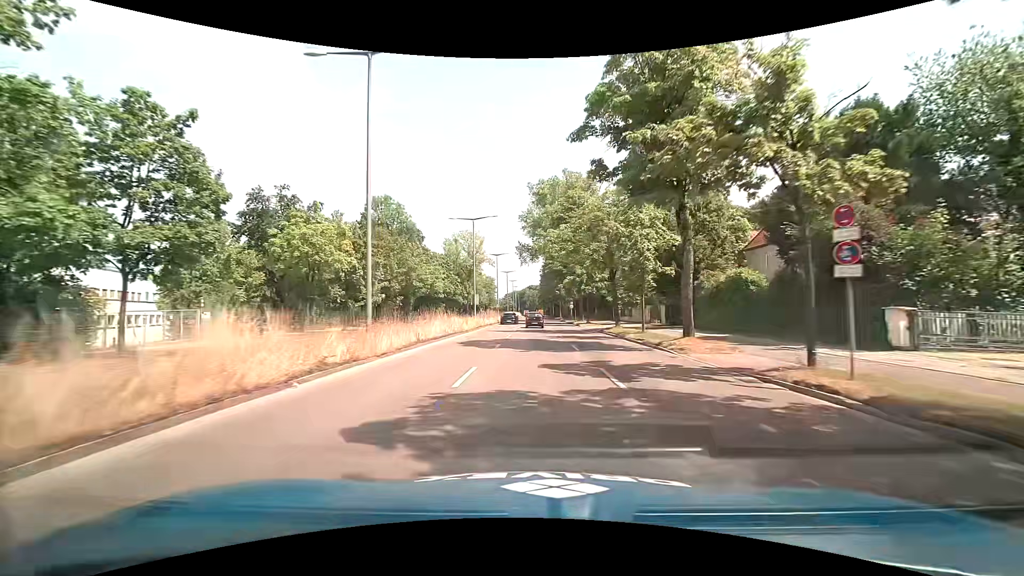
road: primary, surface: asphalt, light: Day
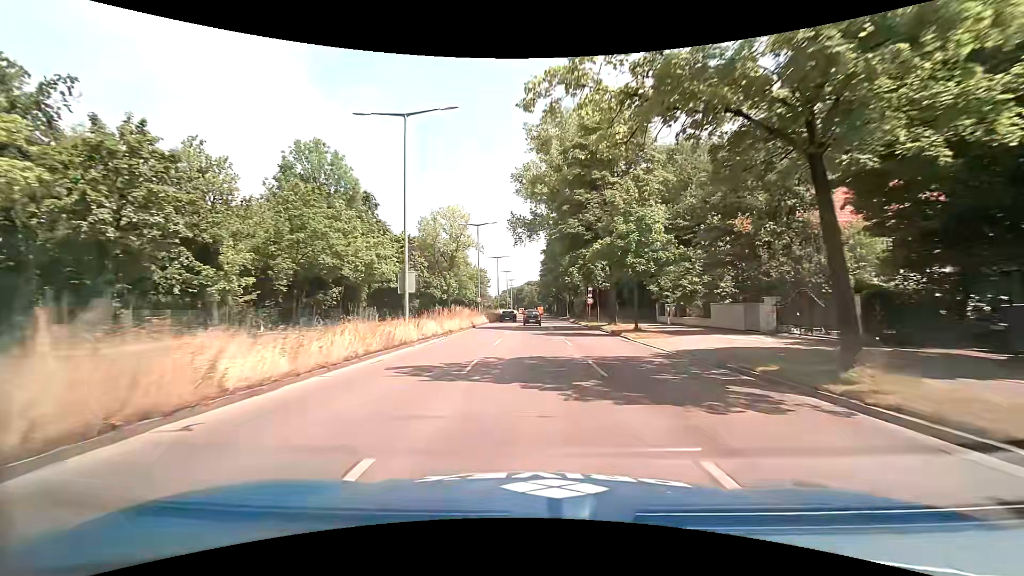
(-0.1, +25.4) m; 0°
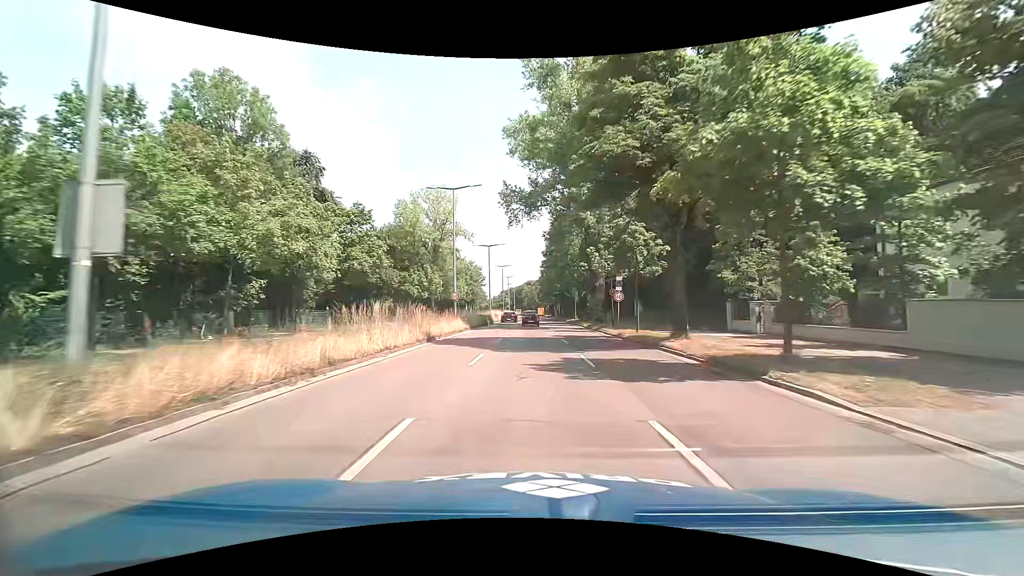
(0.0, +16.2) m; 0°
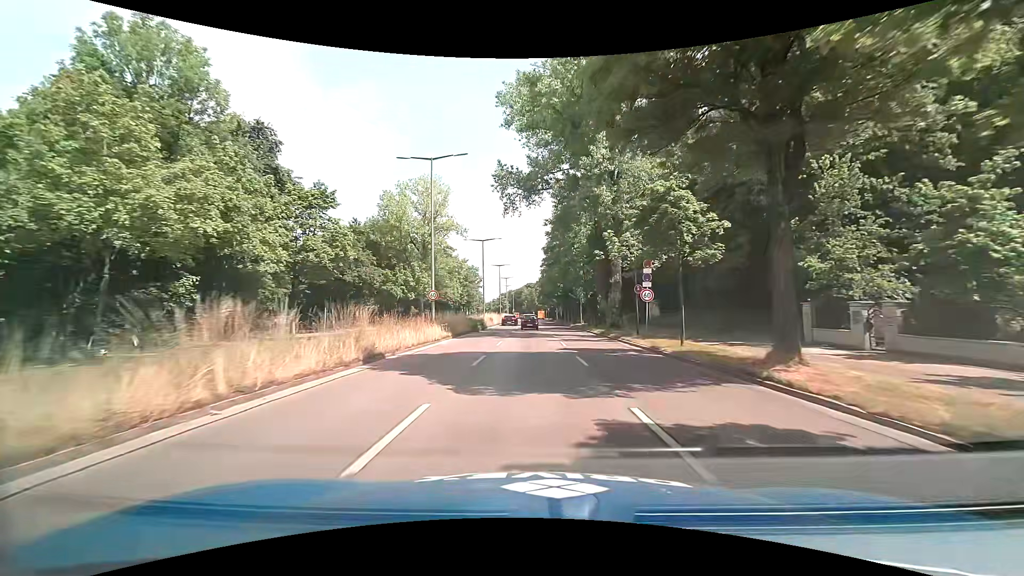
(0.0, +8.0) m; -1°
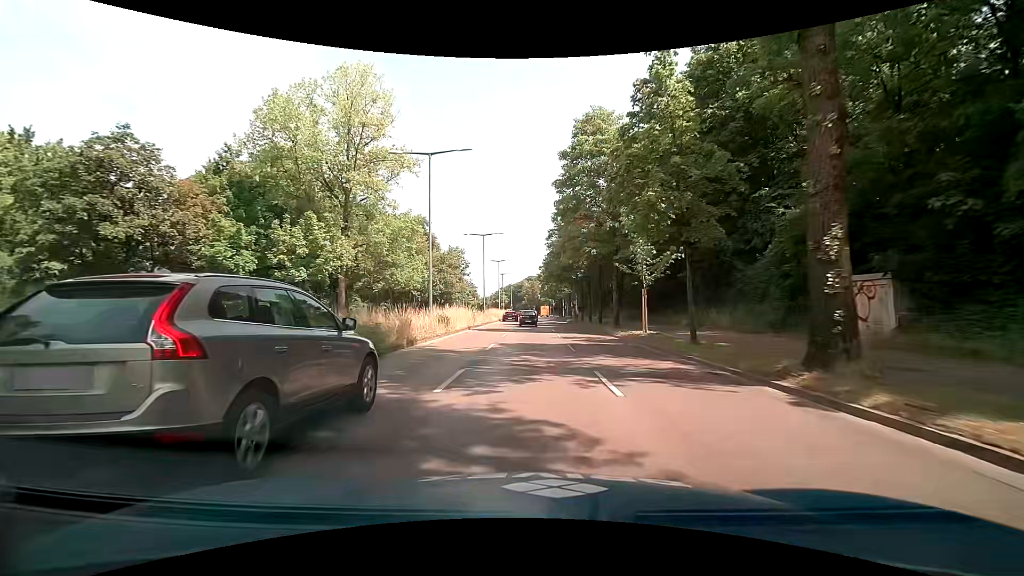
(+0.1, +32.0) m; 0°
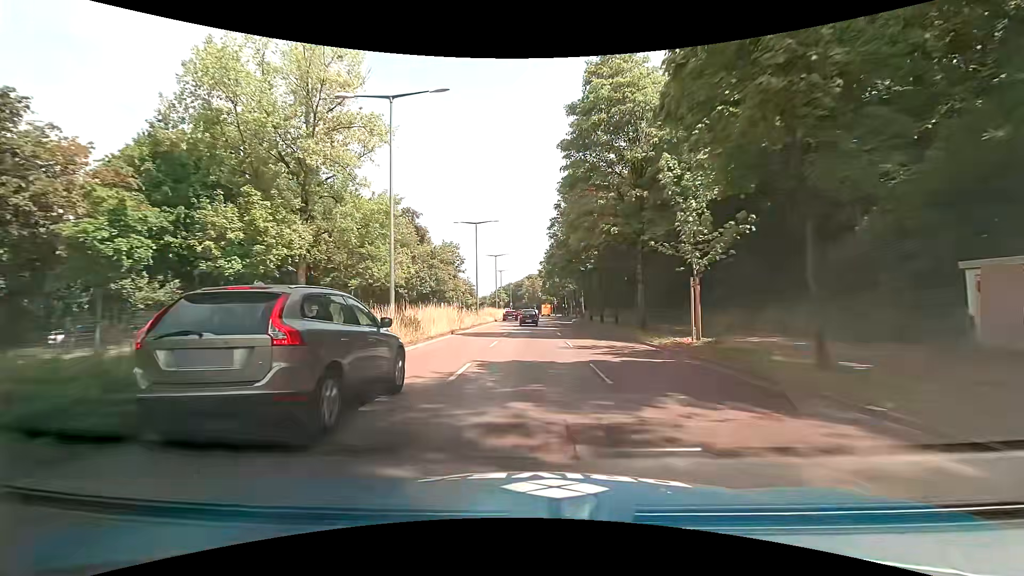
(0.0, +7.7) m; -1°
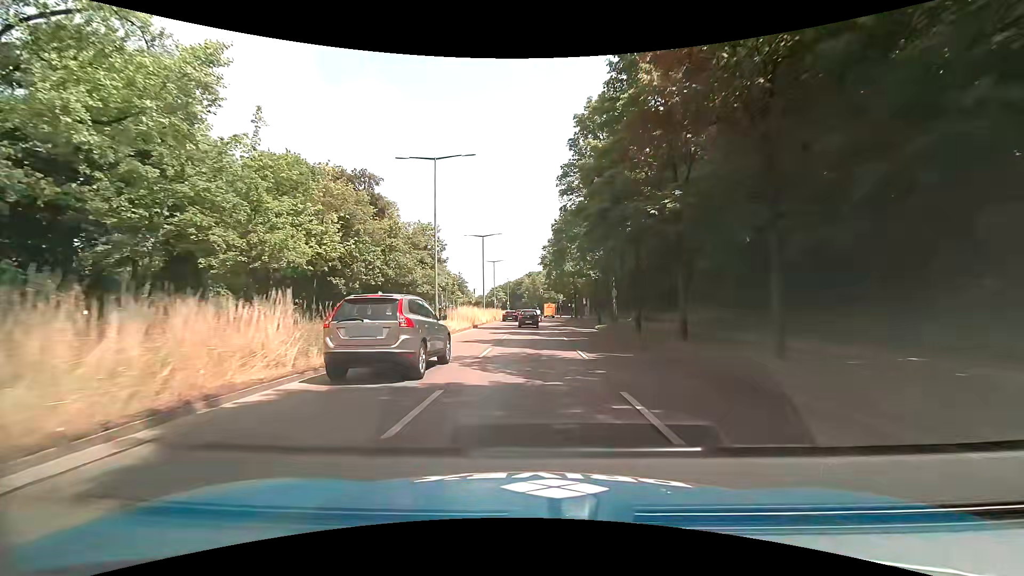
(+0.2, +22.0) m; +1°
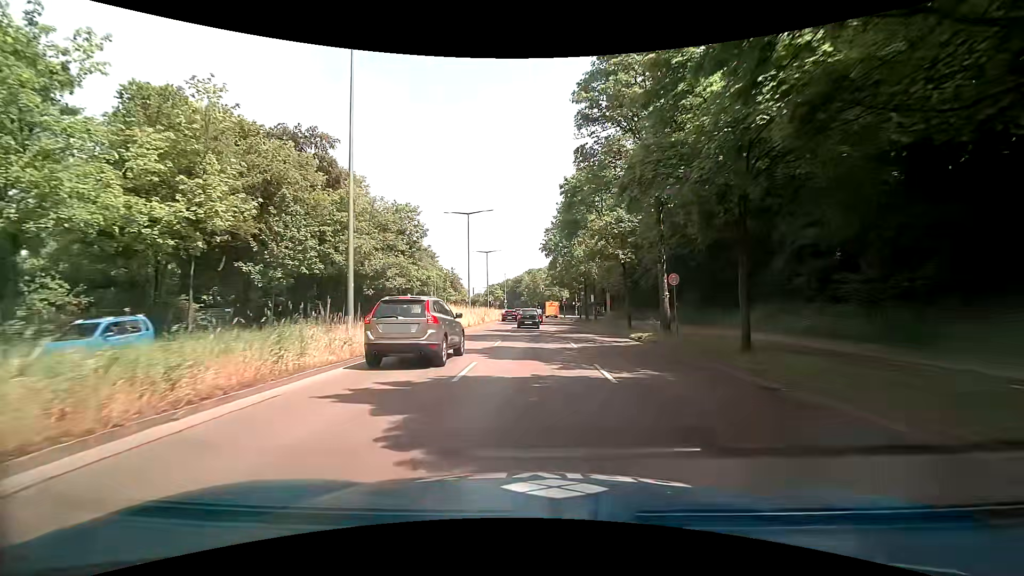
(-0.1, +13.6) m; 0°
(0, +10) (0, +20) (-1, +30) (-1, +40) (-1, +50) (-1, +60) (-1, +70) (-1, +80) (-1, +90) (-2, +100) m
